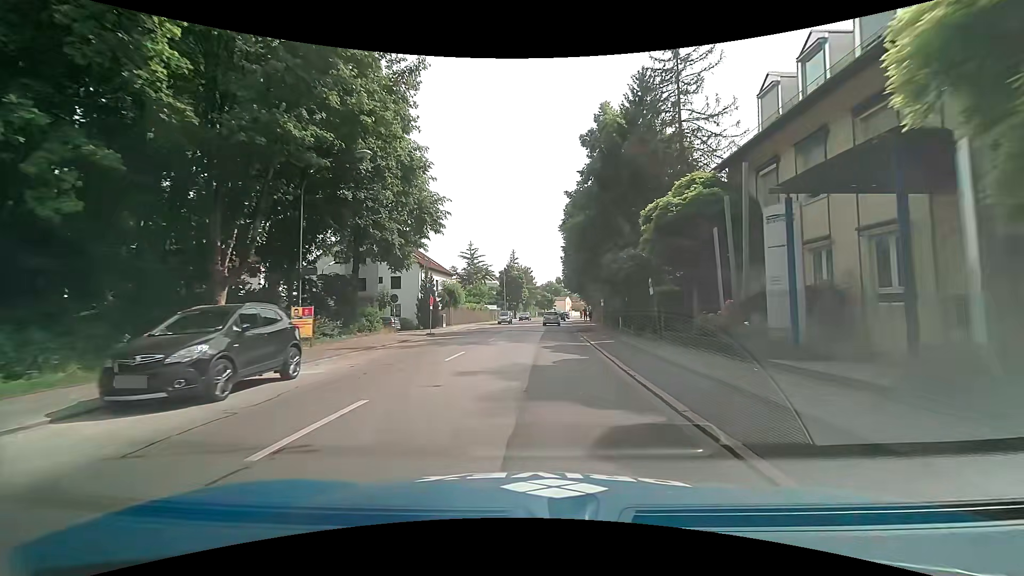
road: secondary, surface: asphalt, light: Day
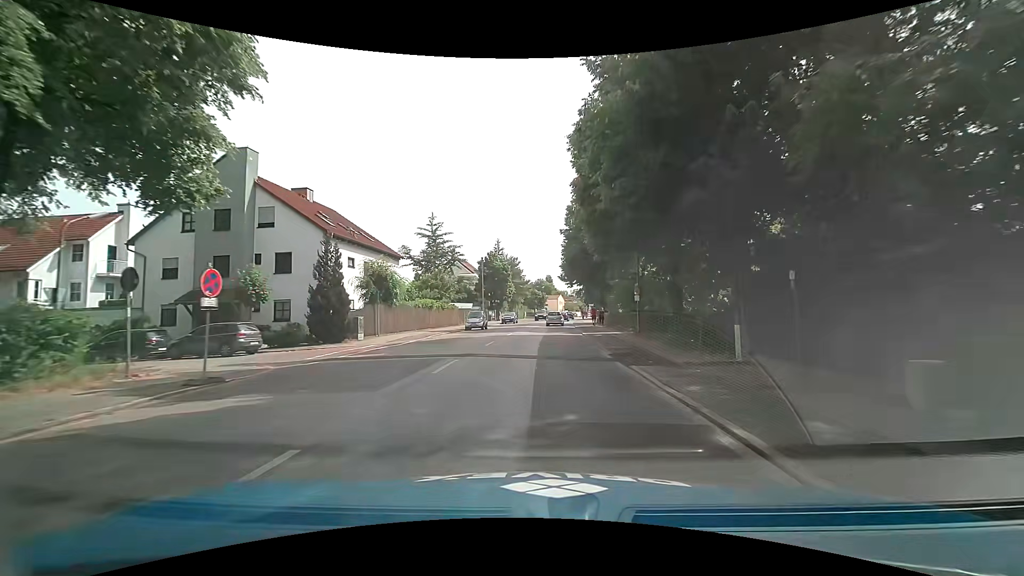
(+0.3, +20.7) m; +2°
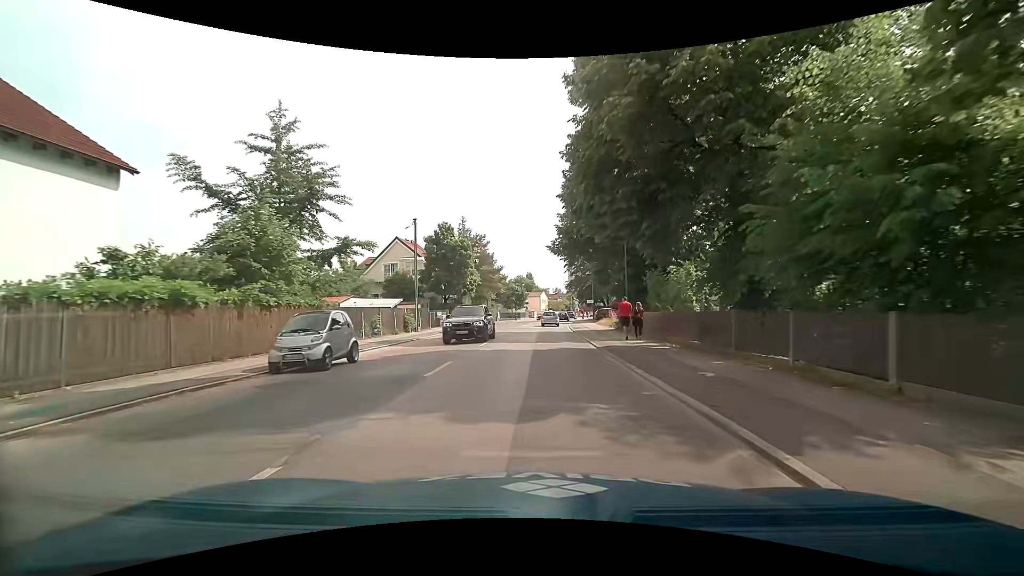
(+0.6, +27.4) m; +1°
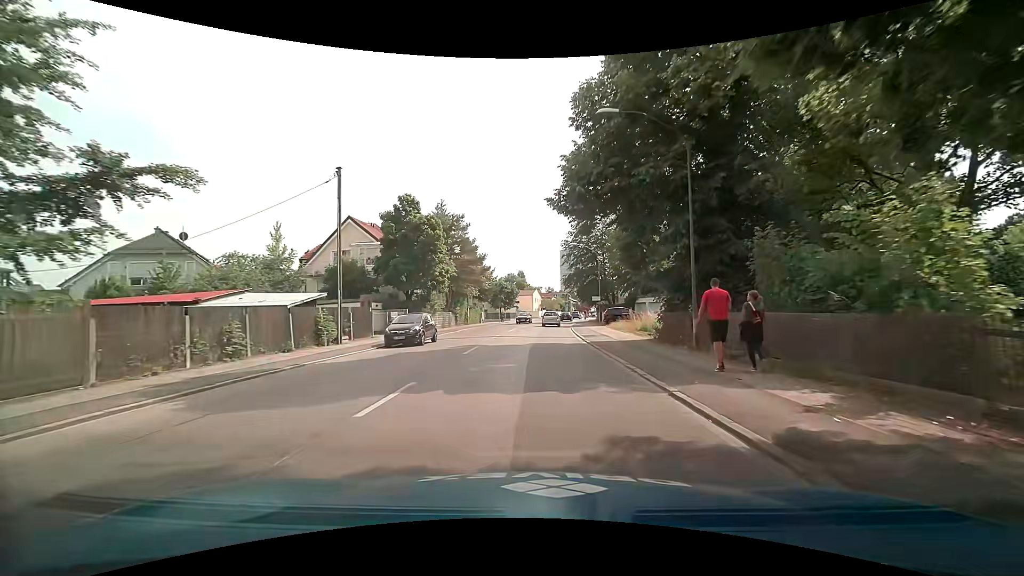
(+0.2, +13.5) m; +2°
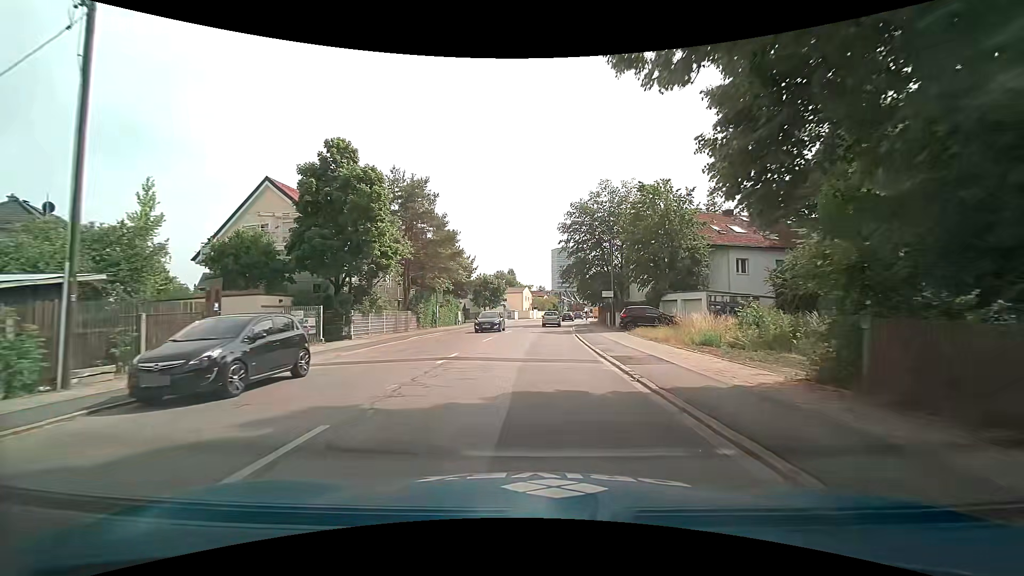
(0.0, +13.4) m; 0°
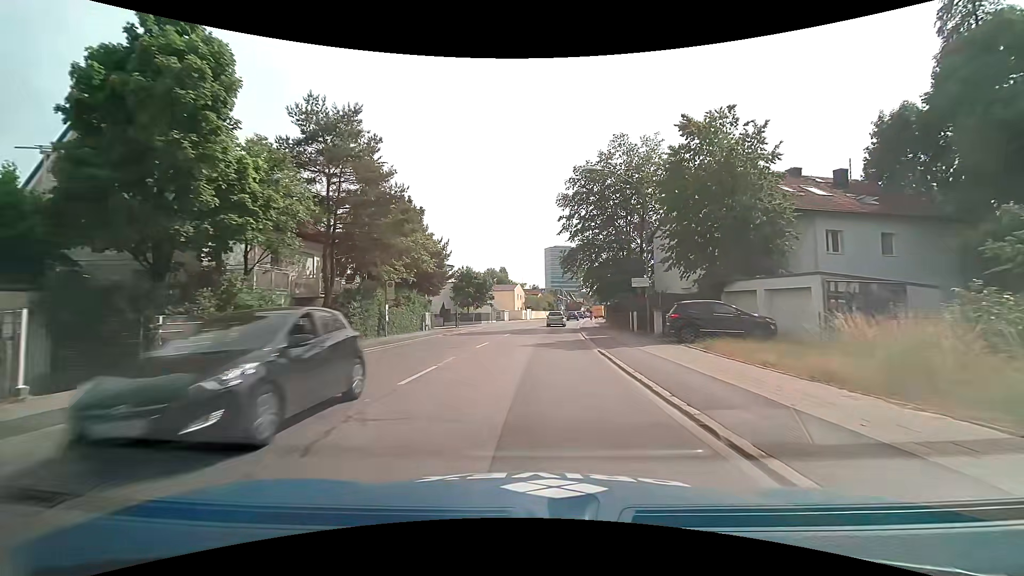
(+0.1, +13.3) m; +1°
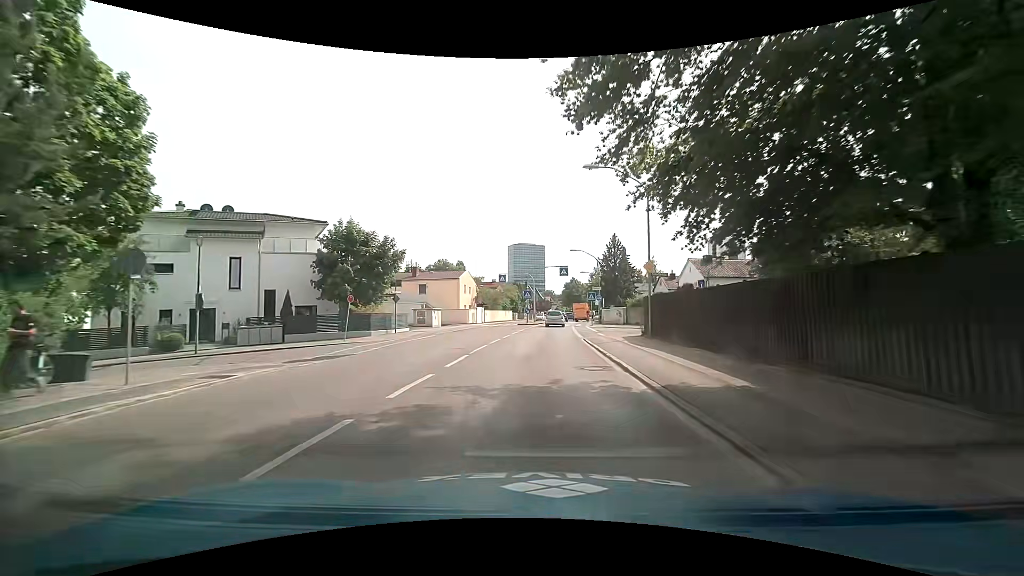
(+0.8, +33.8) m; +3°
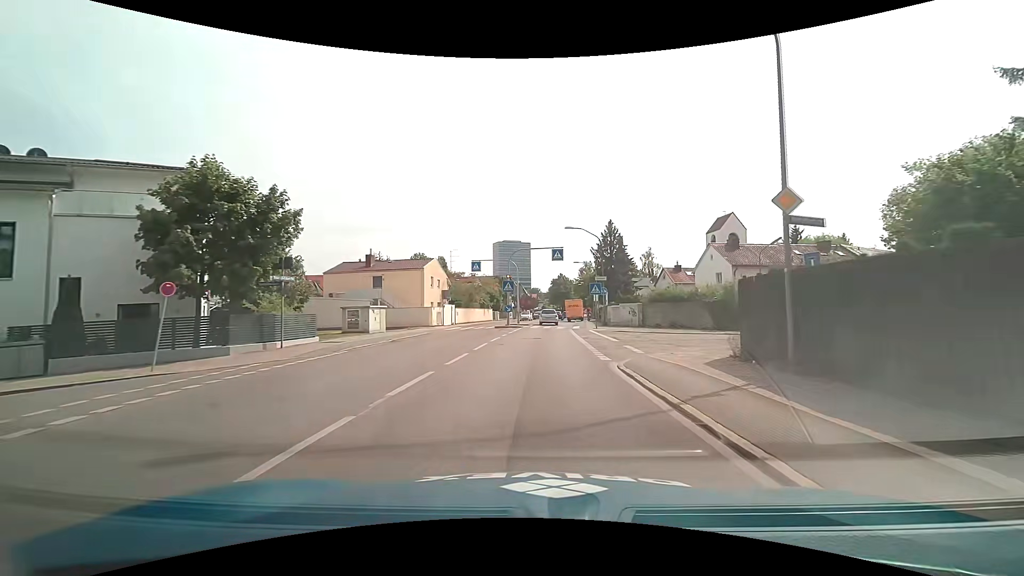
(+0.3, +13.6) m; +2°
